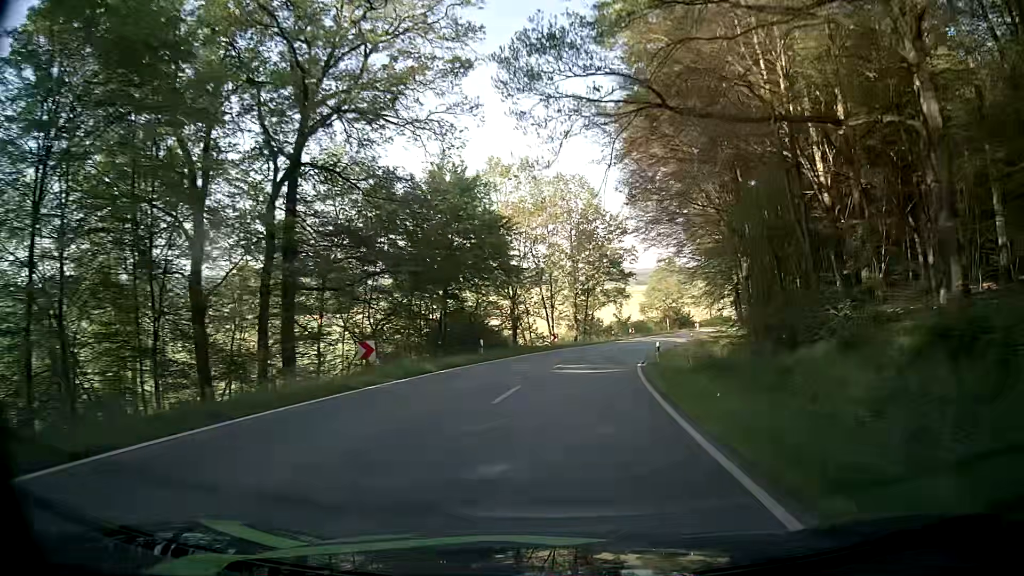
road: tertiary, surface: asphalt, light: Day
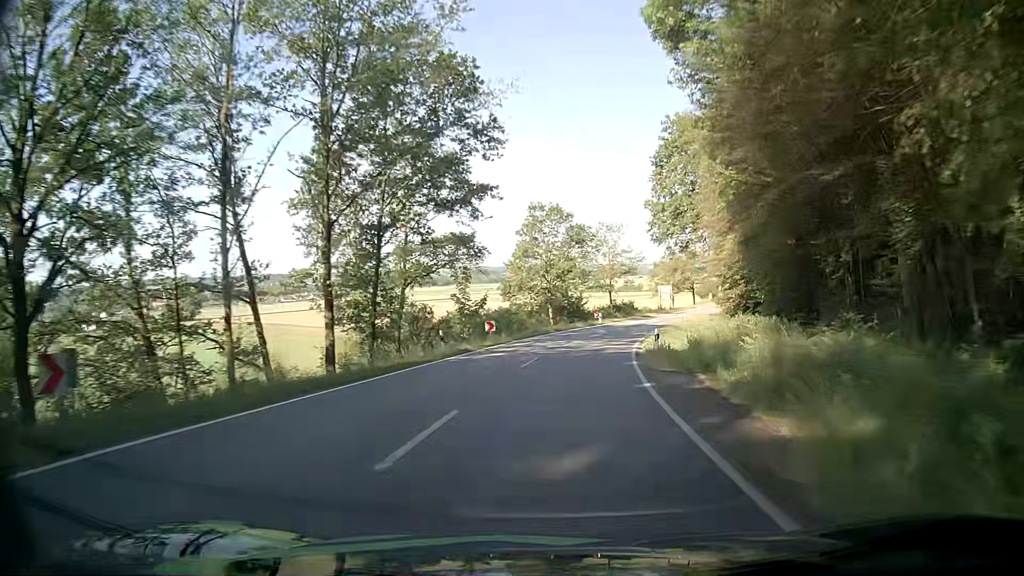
(+4.4, +43.3) m; +12°
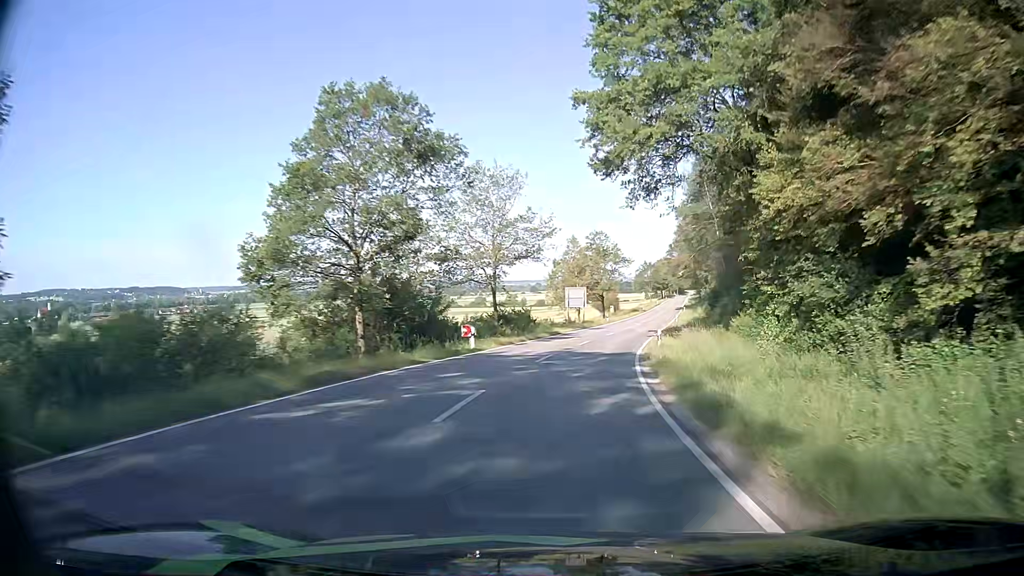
(+2.8, +33.8) m; +10°
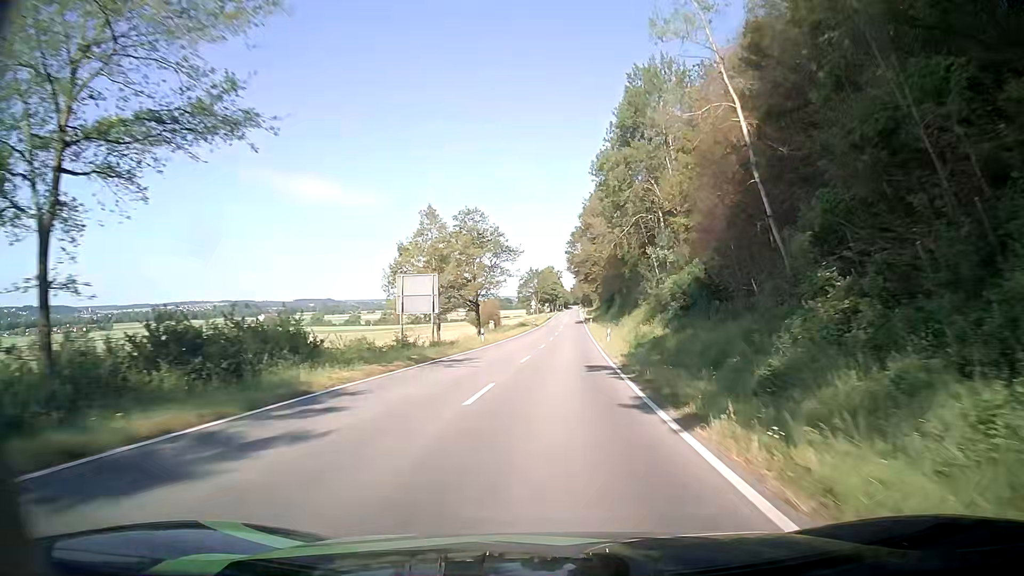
(+3.3, +34.5) m; +10°
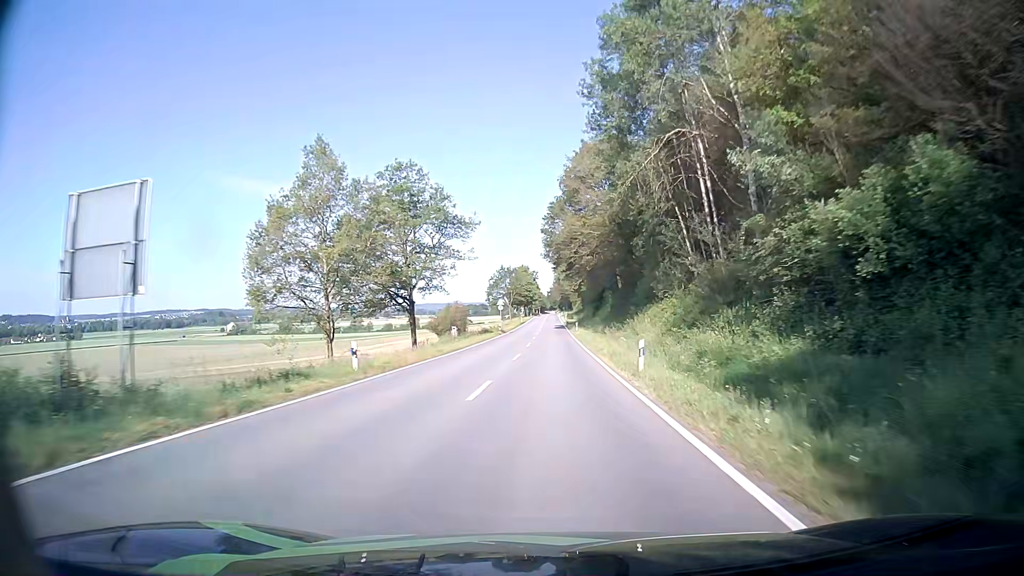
(+0.8, +24.1) m; +3°
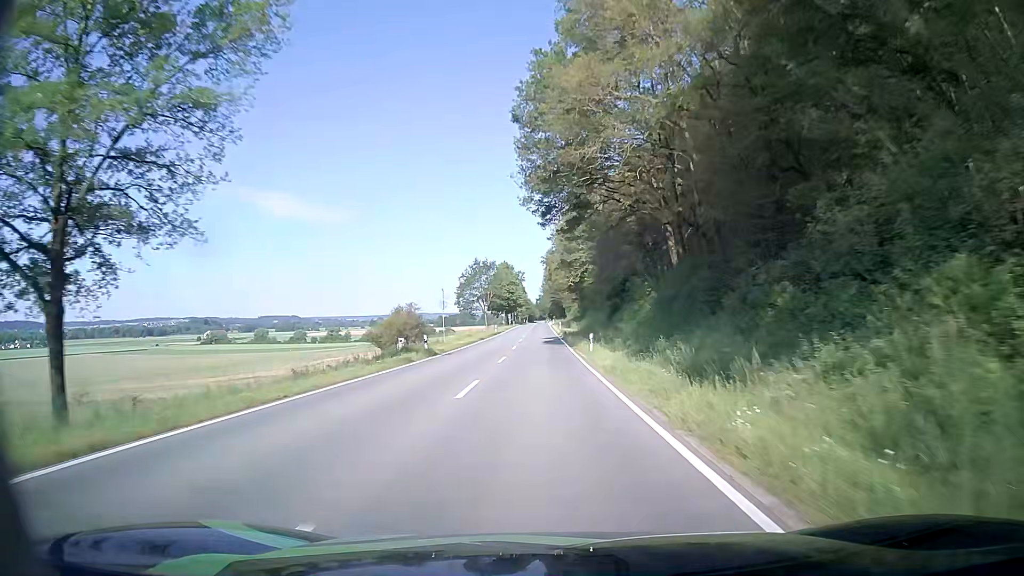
(+0.4, +37.4) m; +1°
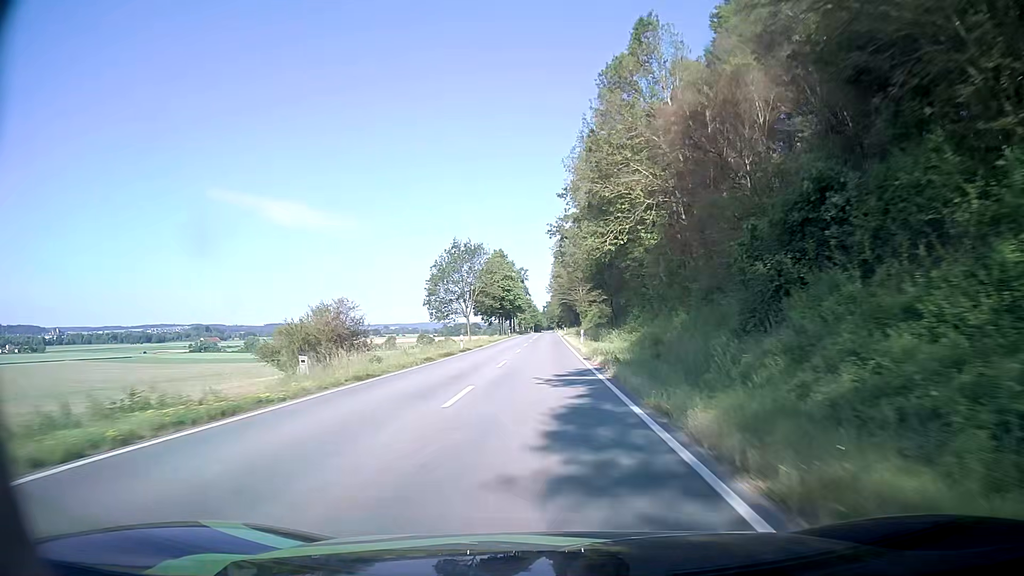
(-0.2, +38.5) m; -1°
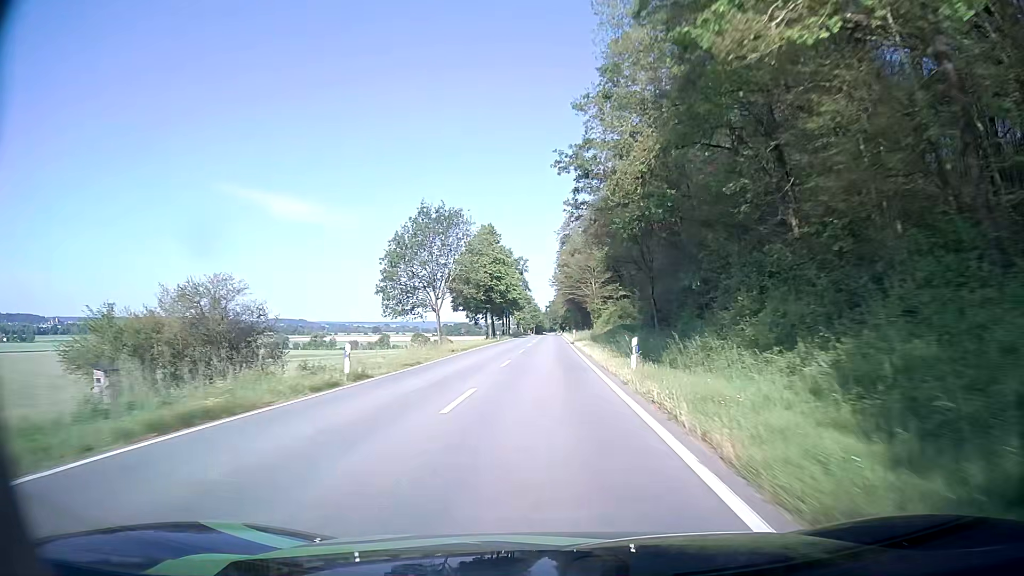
(+0.1, +25.8) m; 0°
(0, +10) (0, +20) (0, +30) (0, +40) (0, +50) (0, +60) (0, +70) (0, +80) (0, +90) (+1, +100) m
